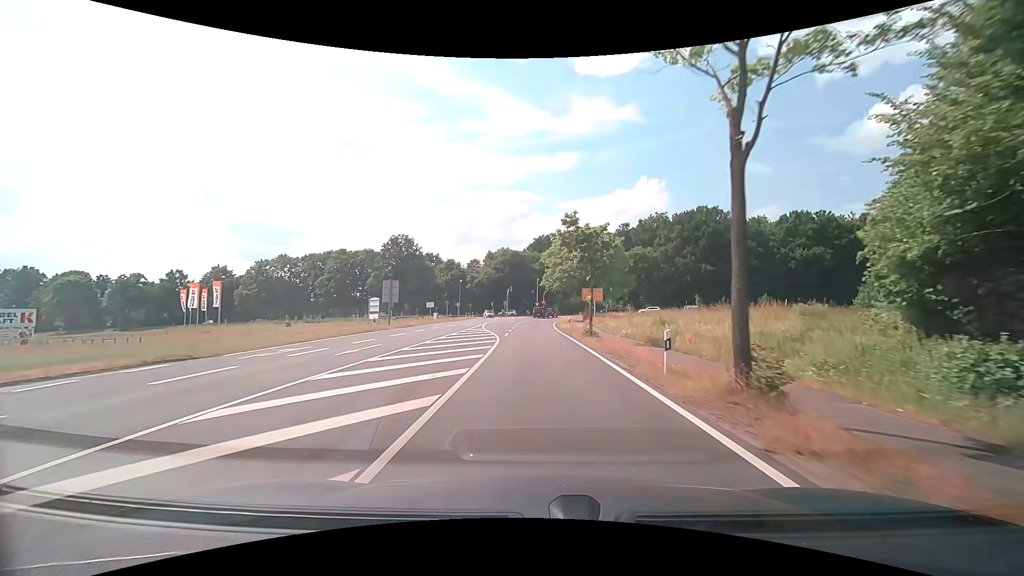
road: tertiary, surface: asphalt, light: Day
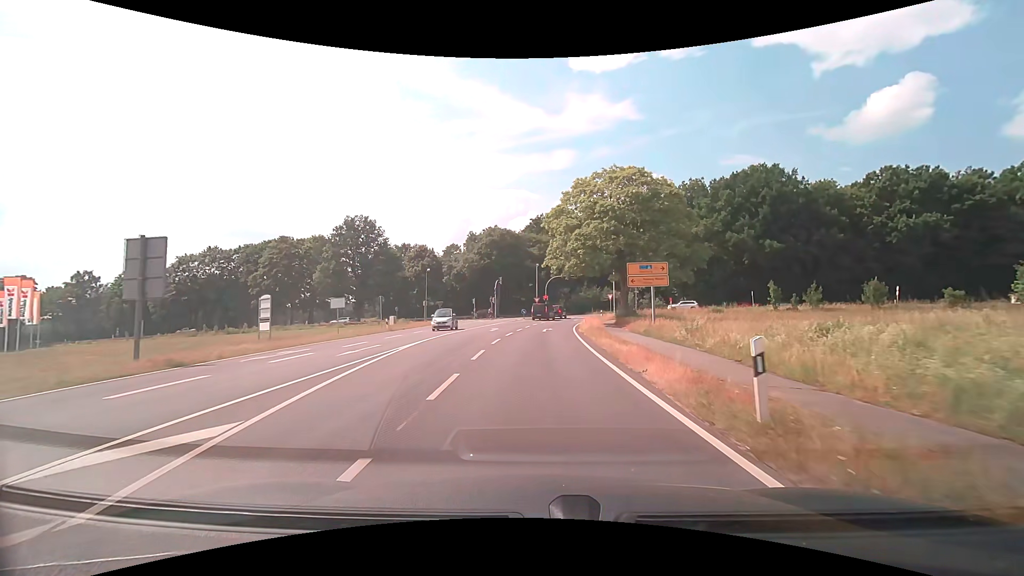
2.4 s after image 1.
(+0.3, +31.0) m; +1°
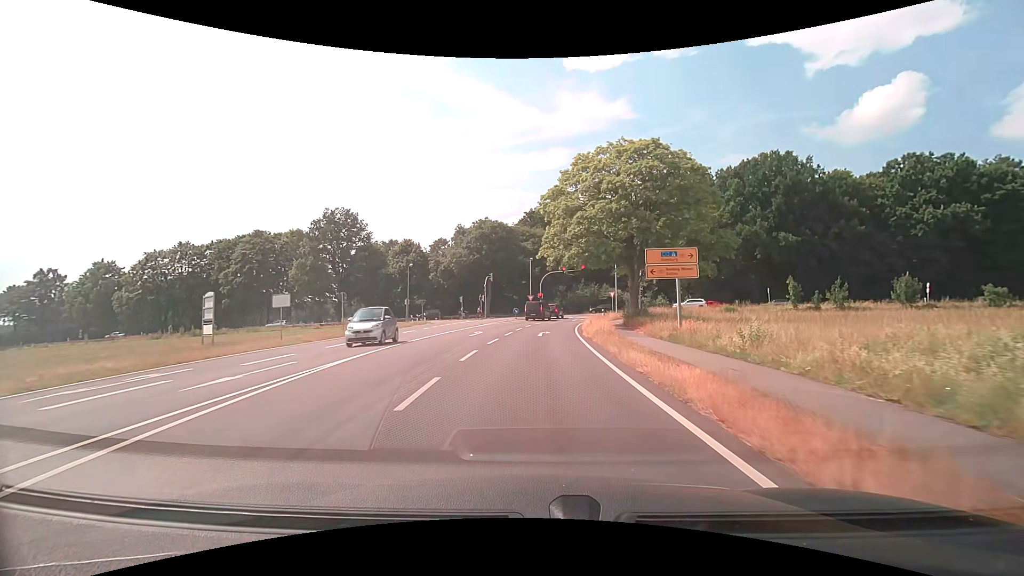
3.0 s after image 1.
(0.0, +6.9) m; +1°
